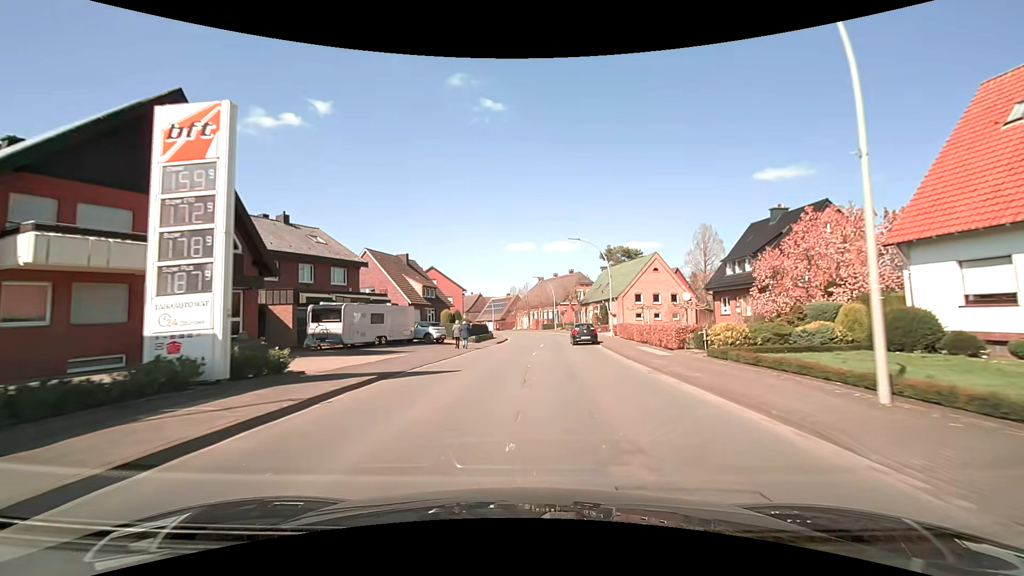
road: secondary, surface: asphalt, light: Day
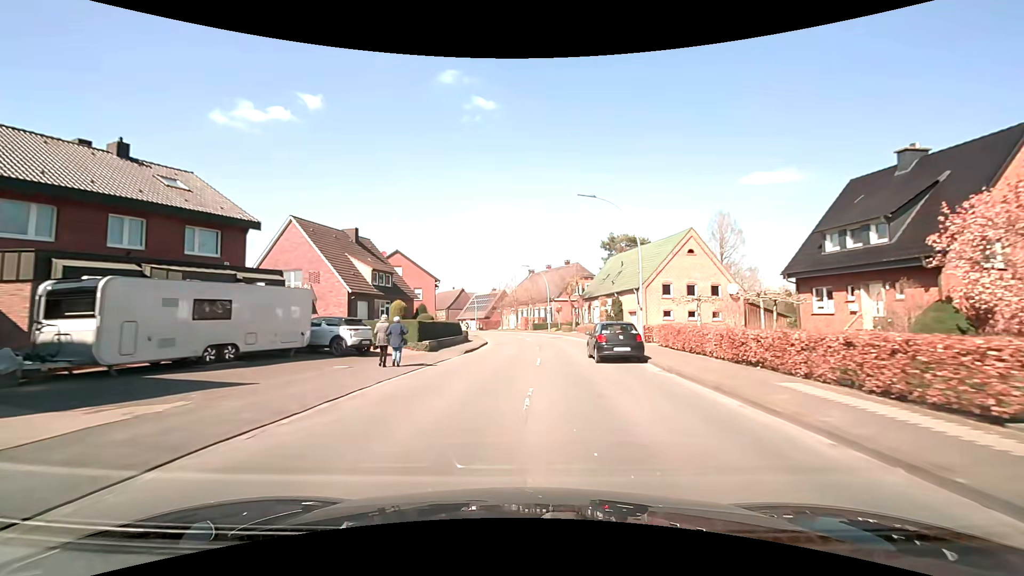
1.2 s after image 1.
(+0.2, +15.2) m; +2°
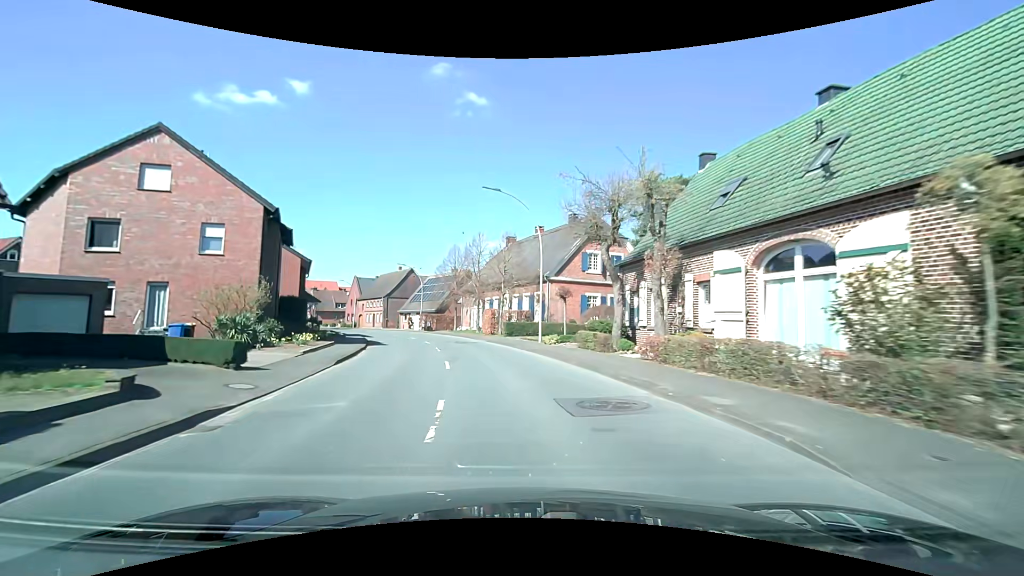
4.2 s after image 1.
(+1.2, +38.0) m; +2°
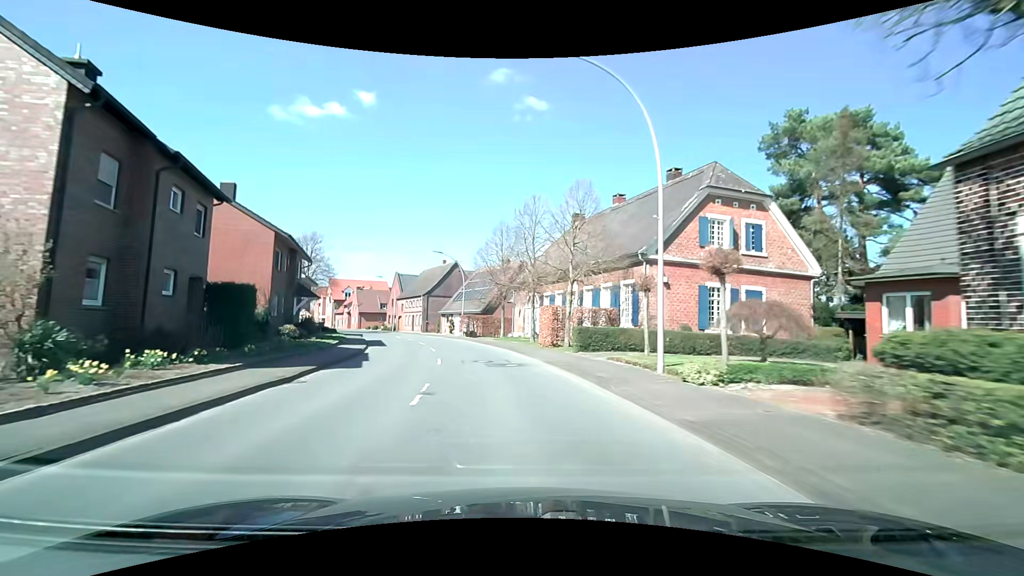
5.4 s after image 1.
(-0.7, +15.2) m; -6°
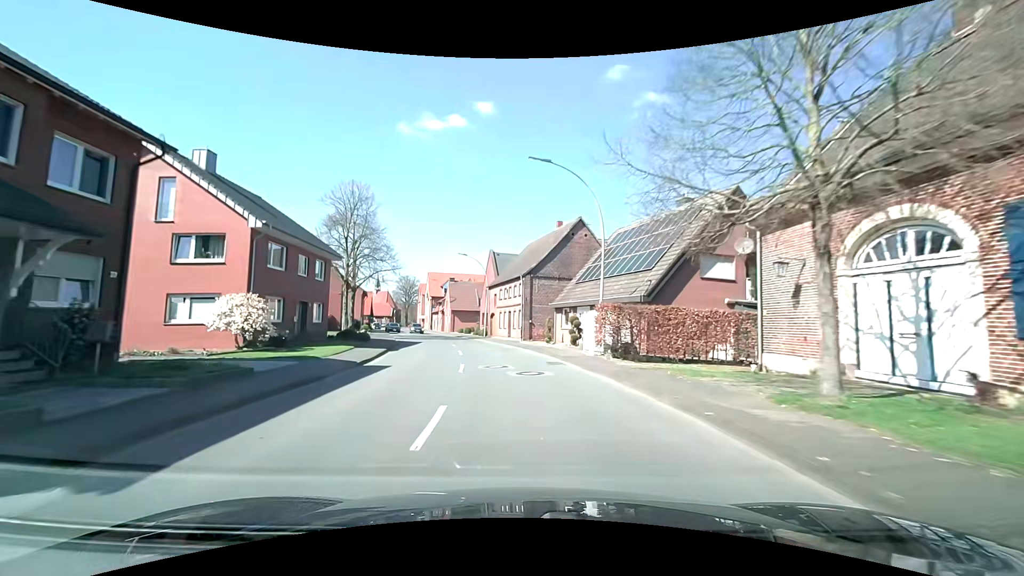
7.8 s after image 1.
(-4.3, +30.0) m; -14°
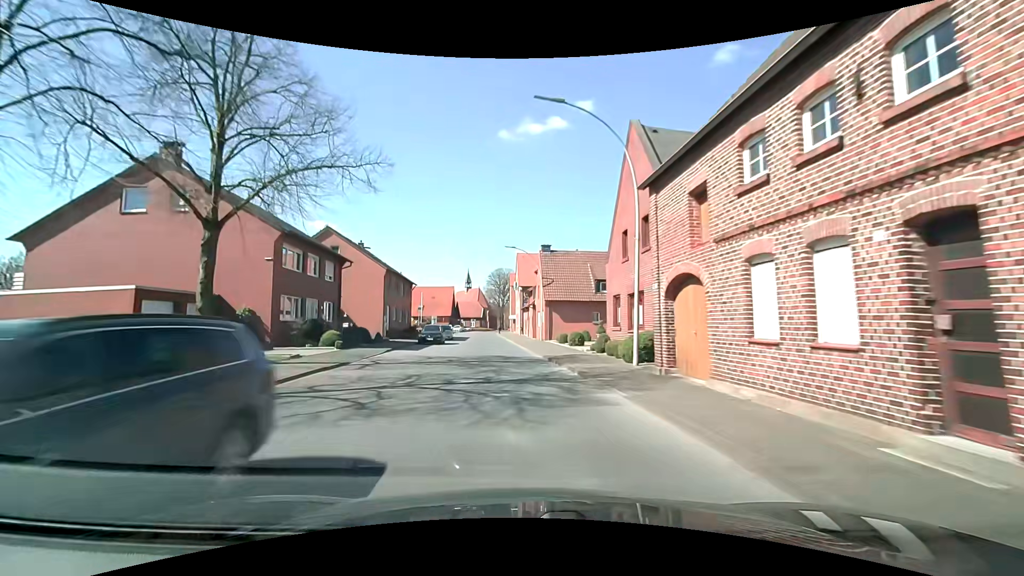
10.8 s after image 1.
(-3.9, +37.9) m; -12°
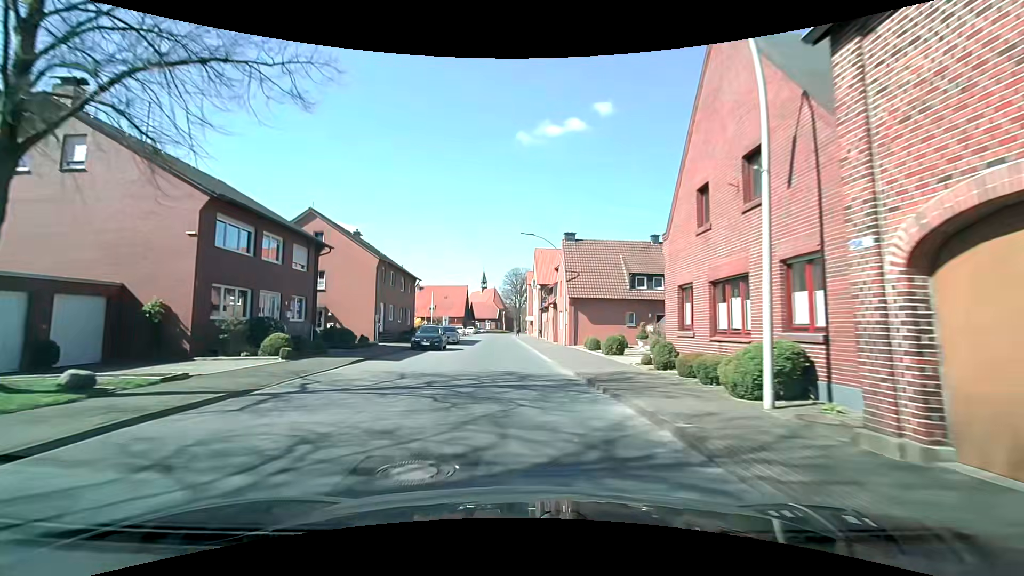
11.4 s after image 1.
(-0.1, +7.6) m; -2°
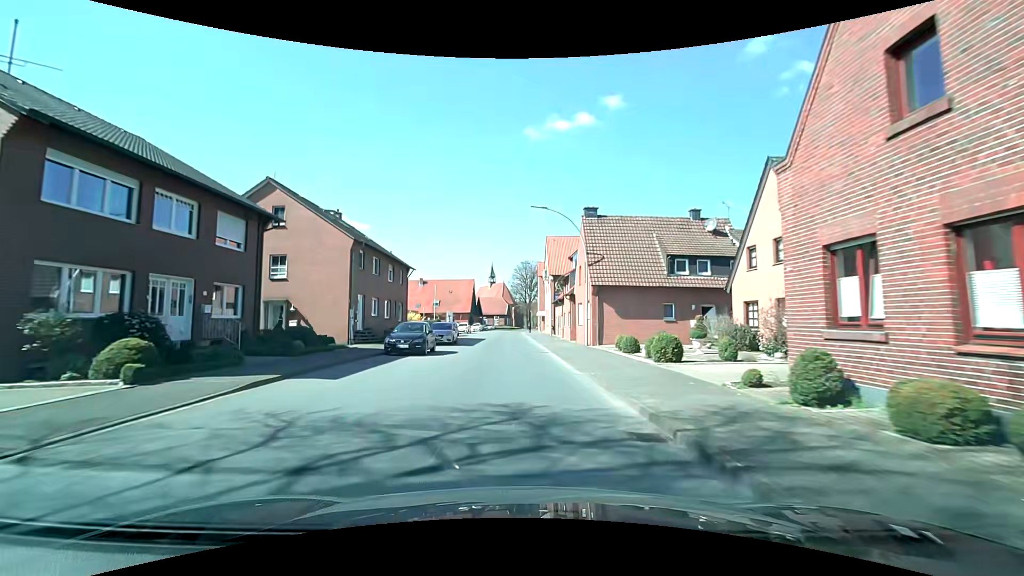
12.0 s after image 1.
(-0.1, +7.6) m; -1°
(0, +10) (0, +20) (-1, +30) (-1, +40) (-1, +50) (-2, +60) (-2, +70) (-2, +80) (-2, +90) (-1, +100) m
